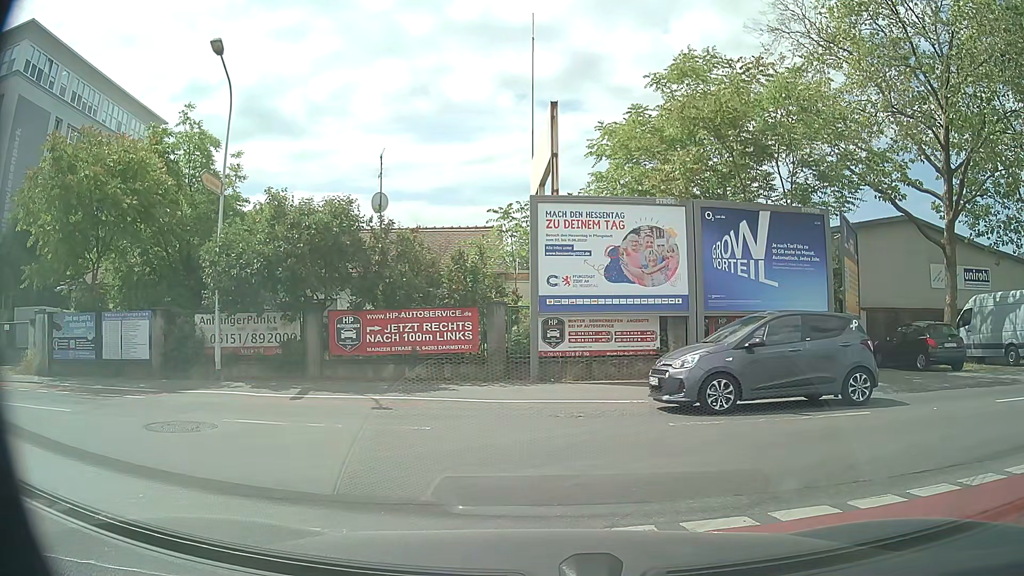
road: tertiary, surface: asphalt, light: Day
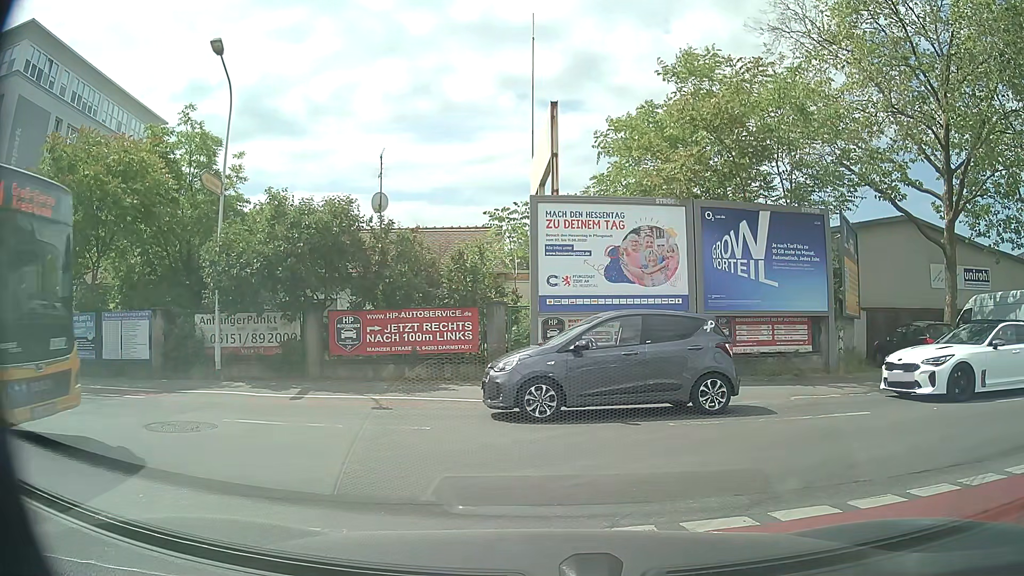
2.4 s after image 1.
(0.0, 0.0) m; 0°
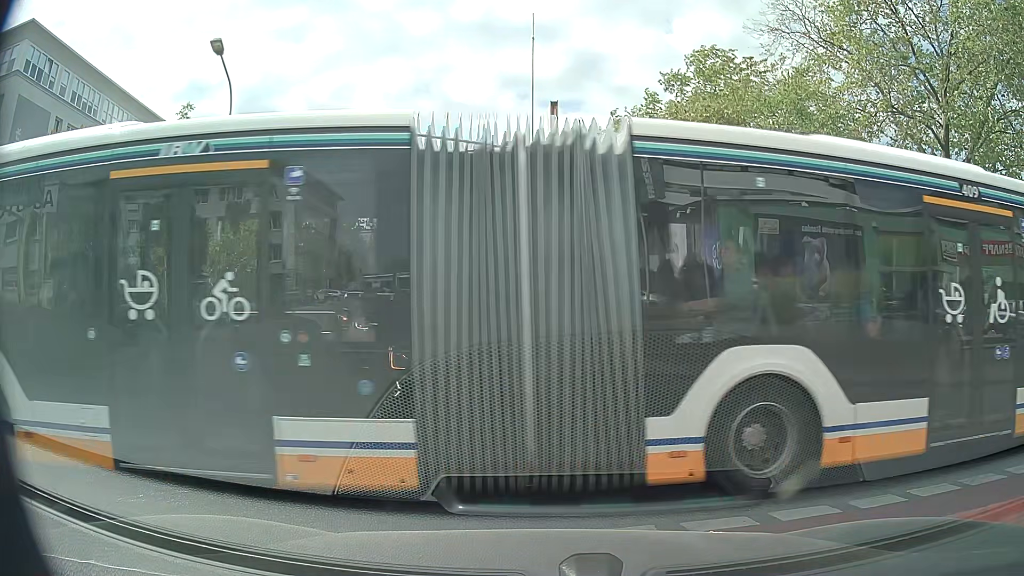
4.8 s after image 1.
(0.0, 0.0) m; 0°
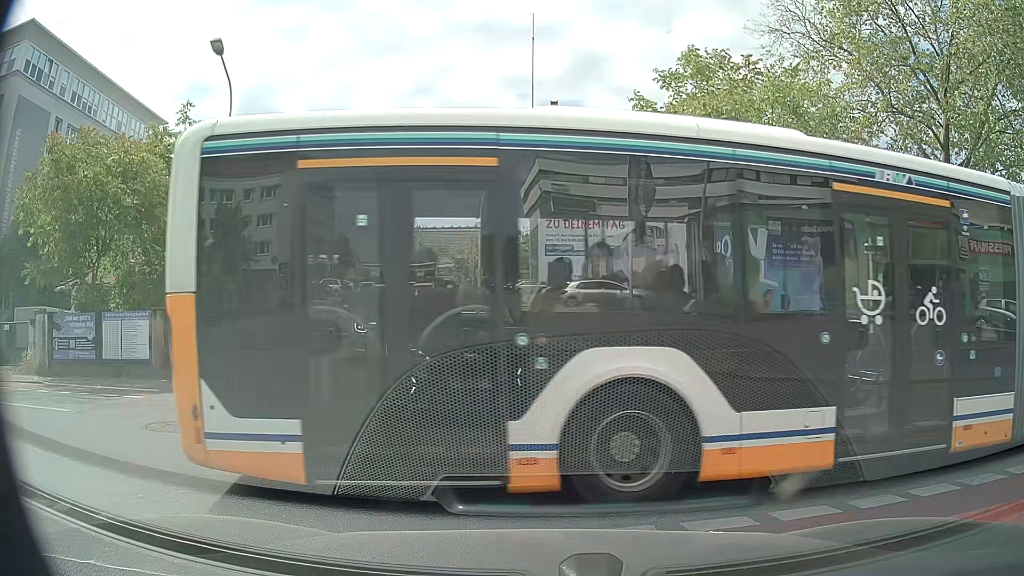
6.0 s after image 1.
(0.0, 0.0) m; 0°
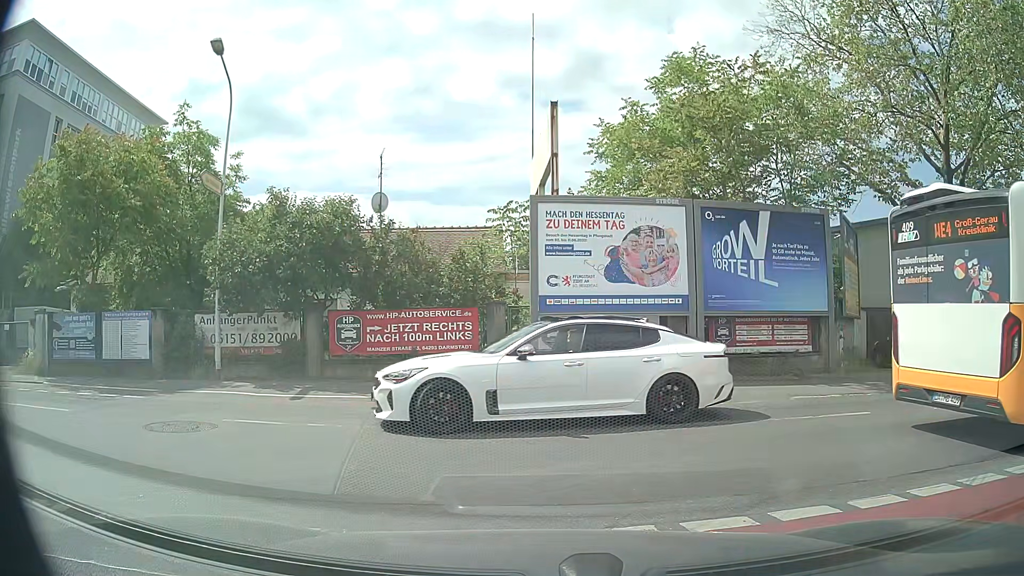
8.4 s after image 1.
(0.0, 0.0) m; 0°
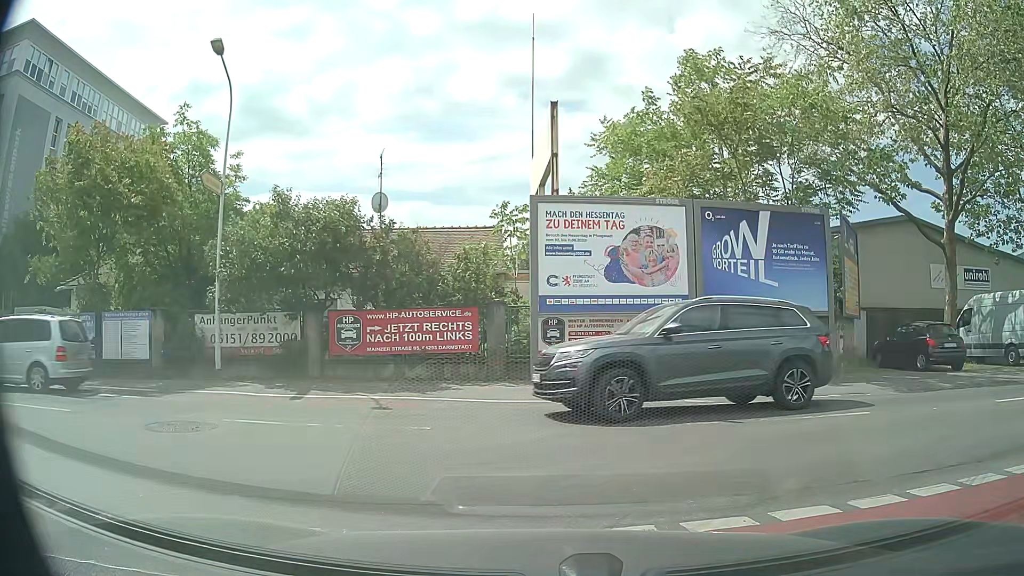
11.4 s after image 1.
(0.0, 0.0) m; 0°
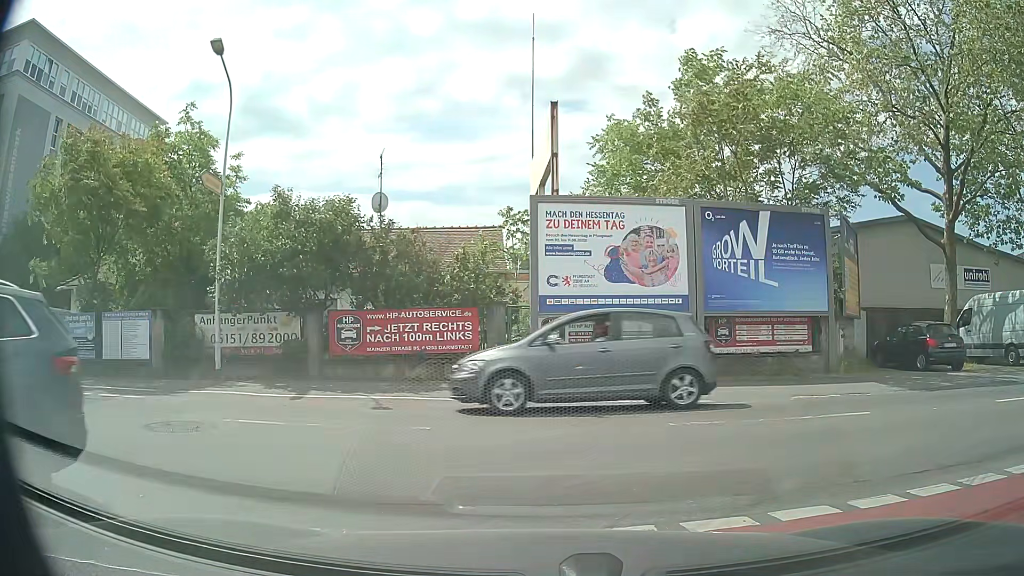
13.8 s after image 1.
(0.0, 0.0) m; 0°
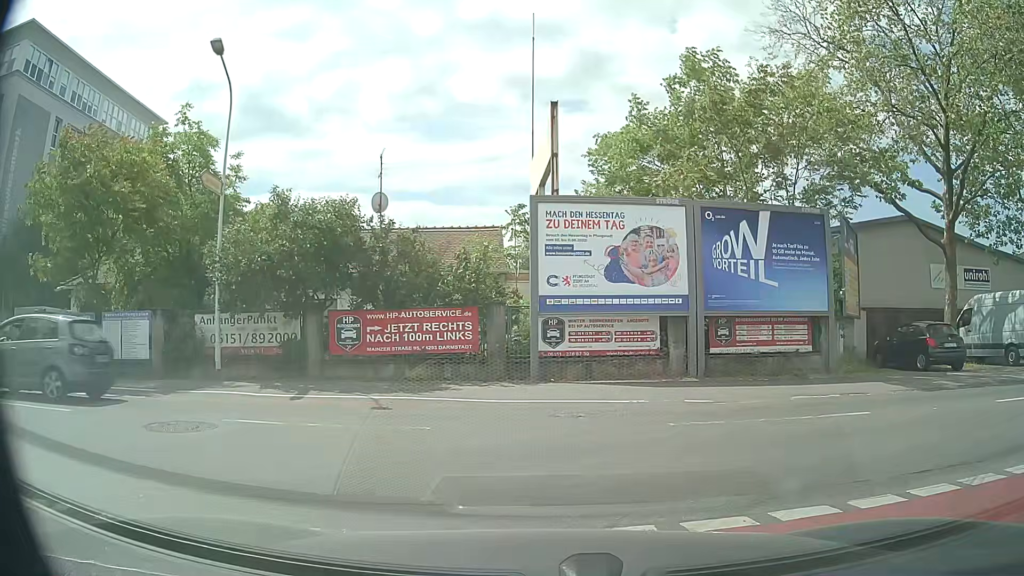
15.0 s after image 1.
(0.0, 0.0) m; 0°
